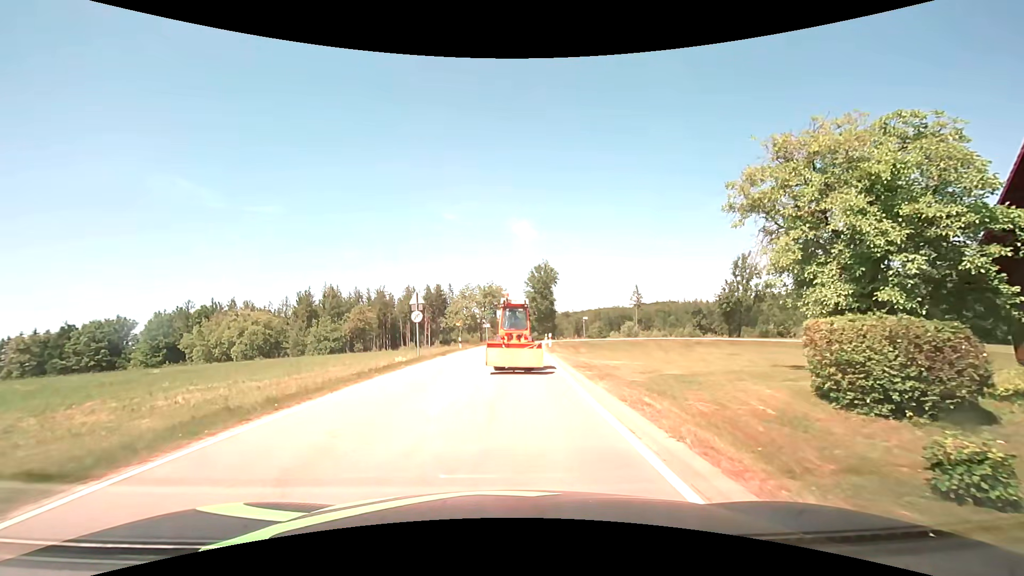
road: tertiary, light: Day
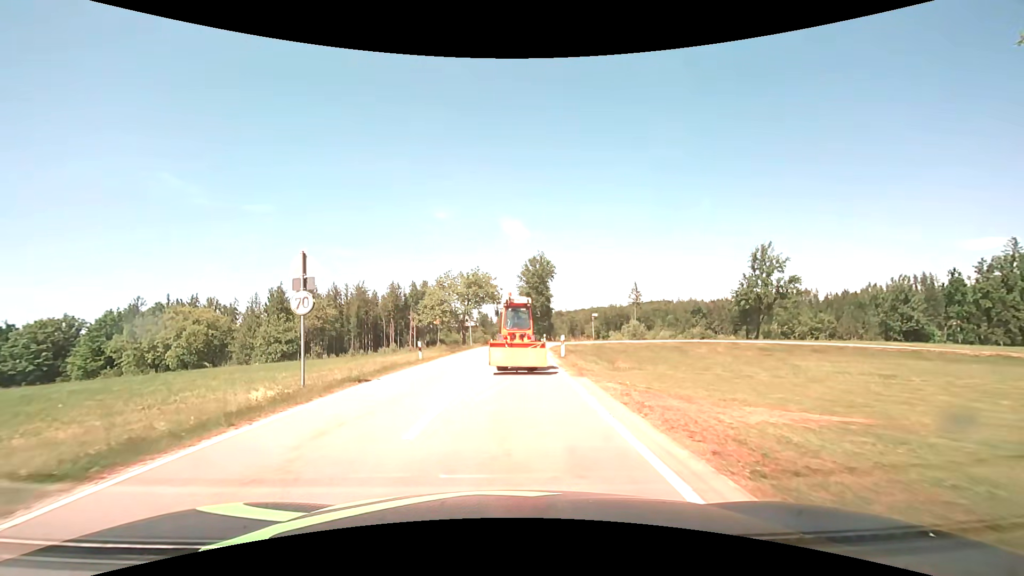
(+0.1, +14.0) m; +1°
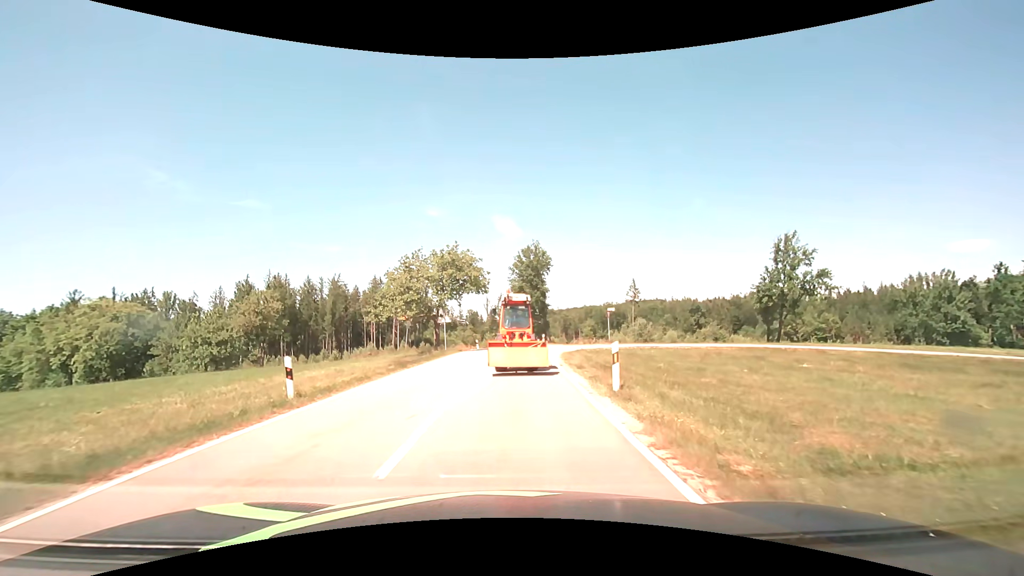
(+0.1, +13.4) m; +1°
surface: asphalt
(0, +10) (0, +20) (0, +30) (+1, +40) (+1, +50) (+1, +60) (+2, +70) (+2, +80) (+2, +90) (+2, +100) m
